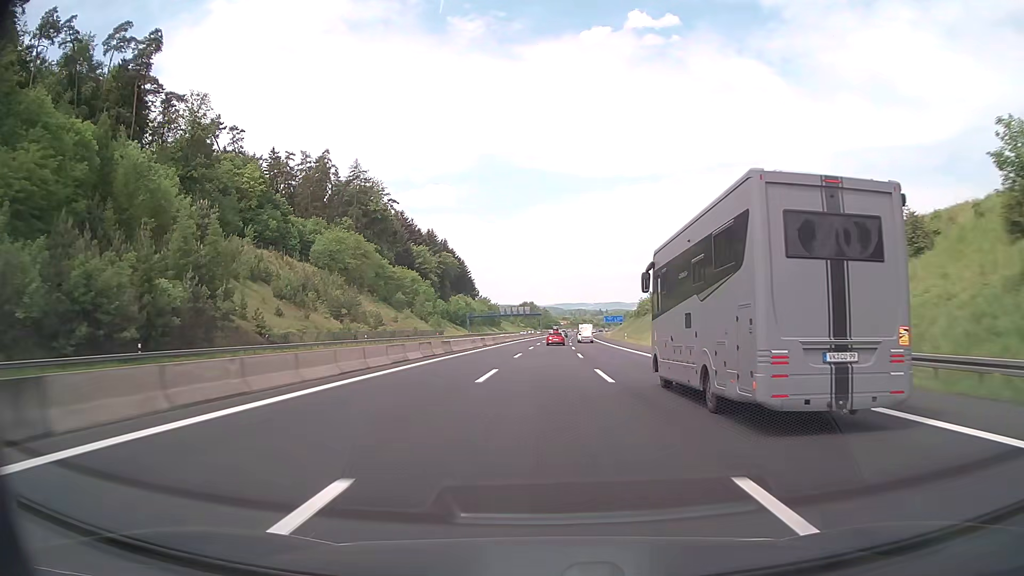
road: motorway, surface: asphalt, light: Day
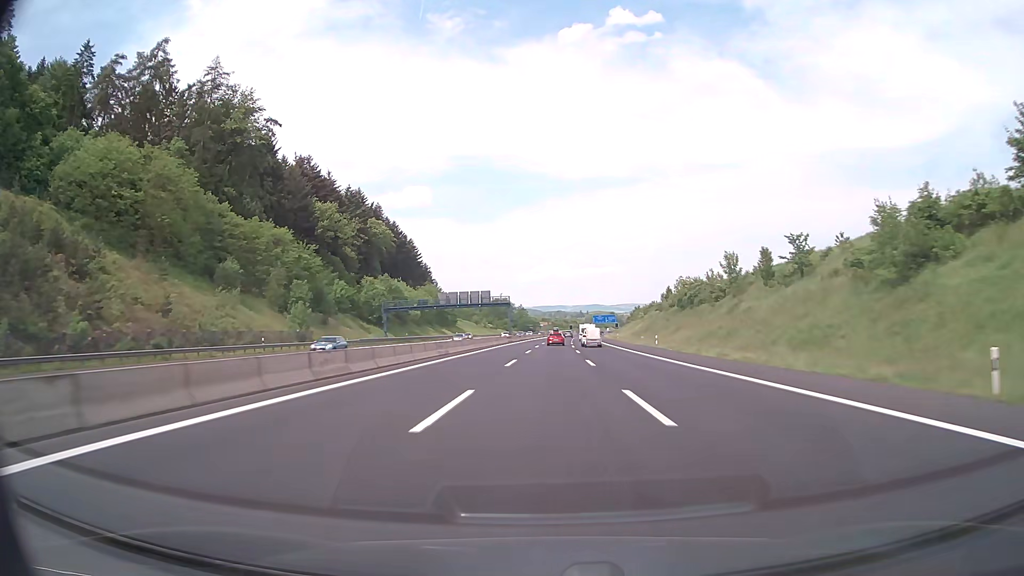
(+1.2, +79.6) m; +2°
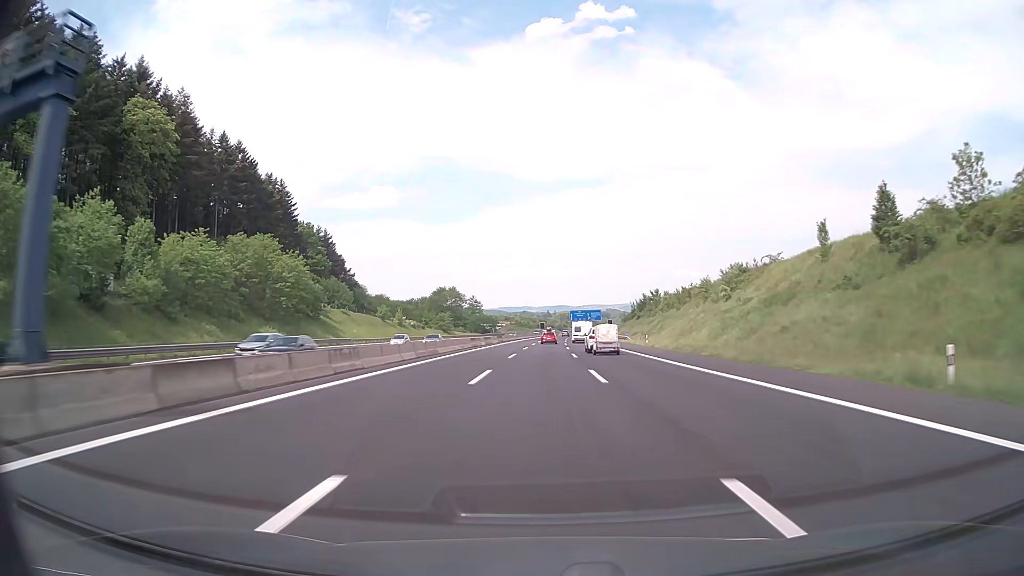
(+2.5, +98.6) m; +3°
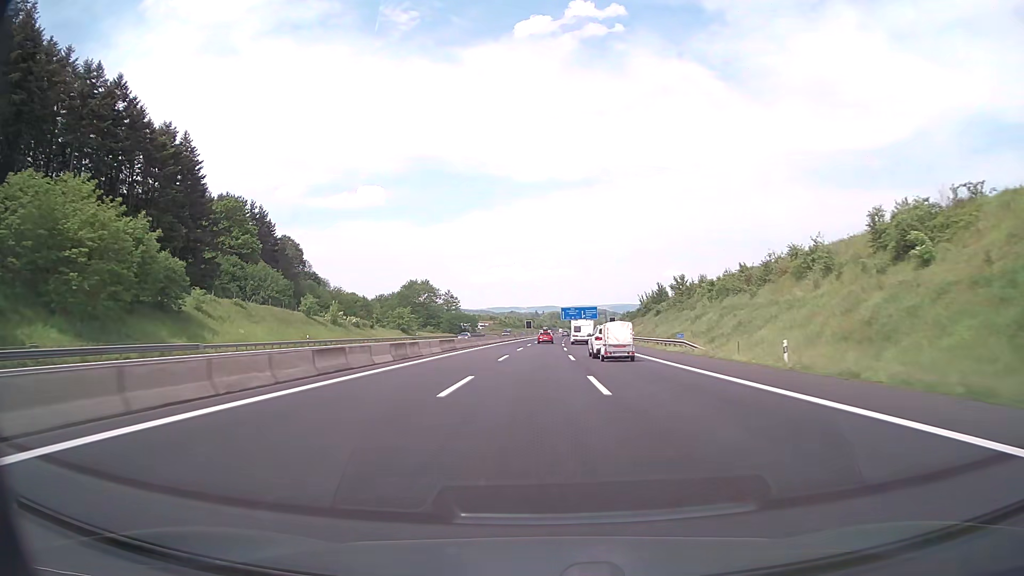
(+0.3, +39.2) m; +1°
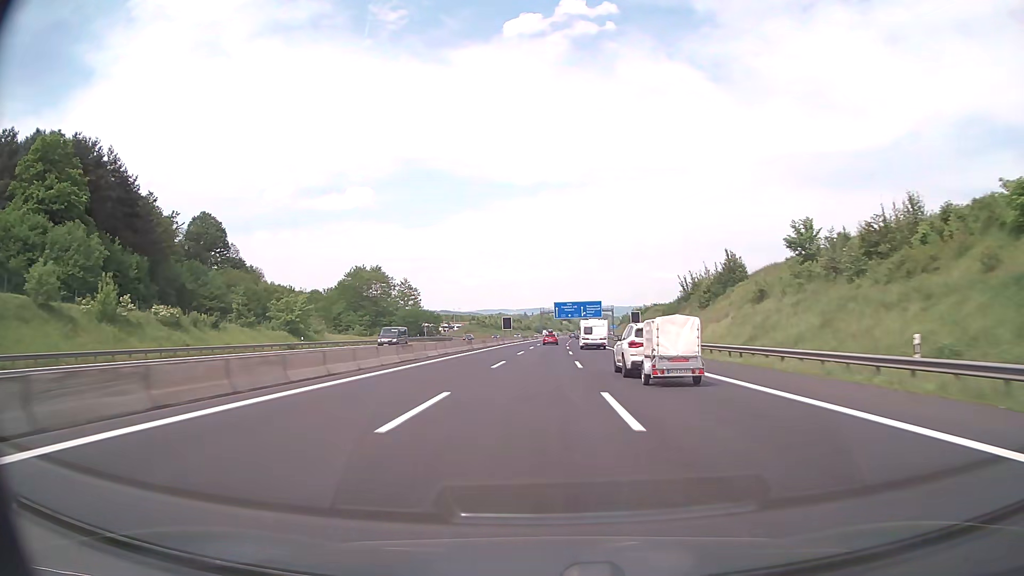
(+0.5, +58.5) m; +1°
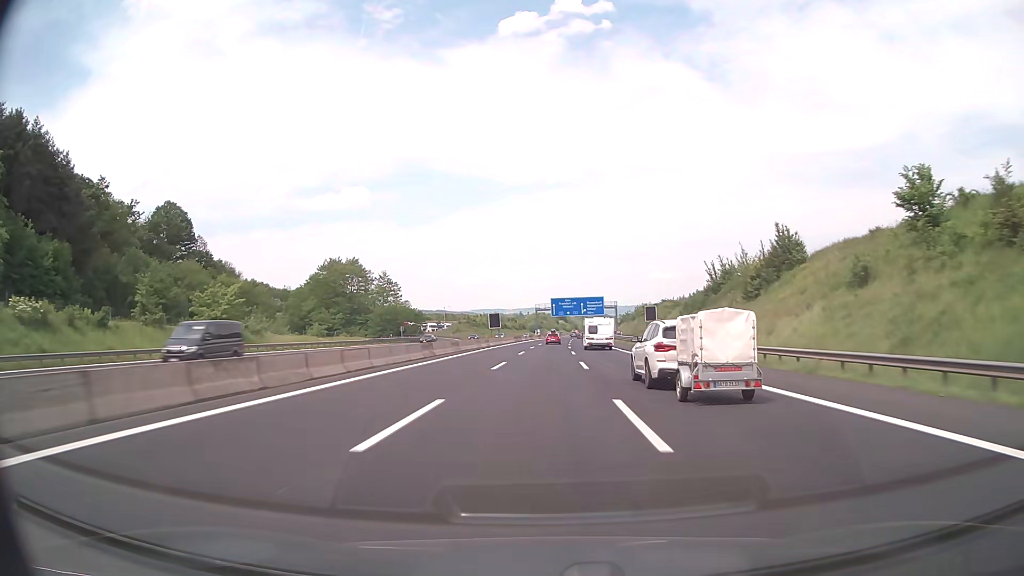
(0.0, +19.4) m; 0°
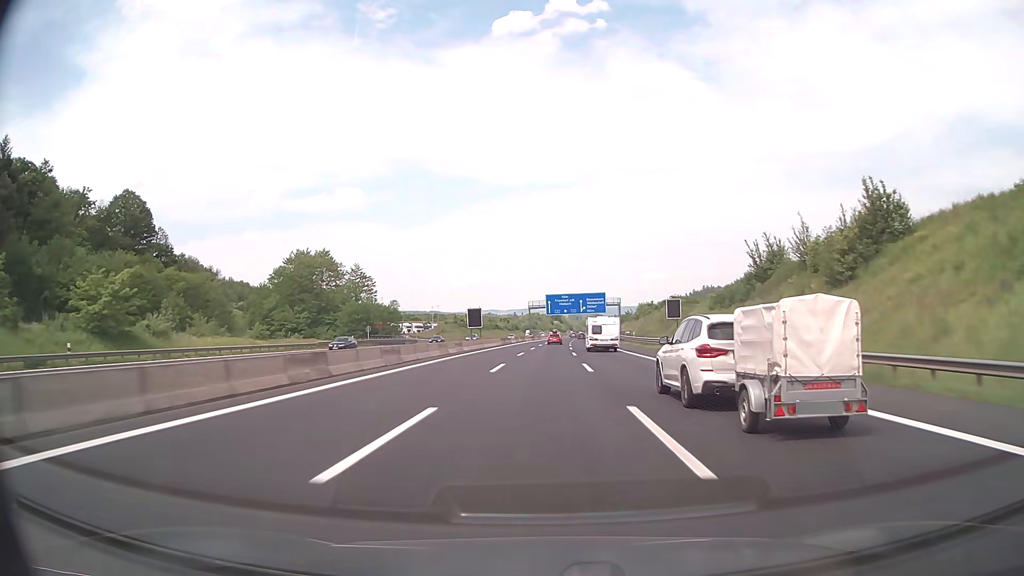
(+0.1, +19.4) m; 0°
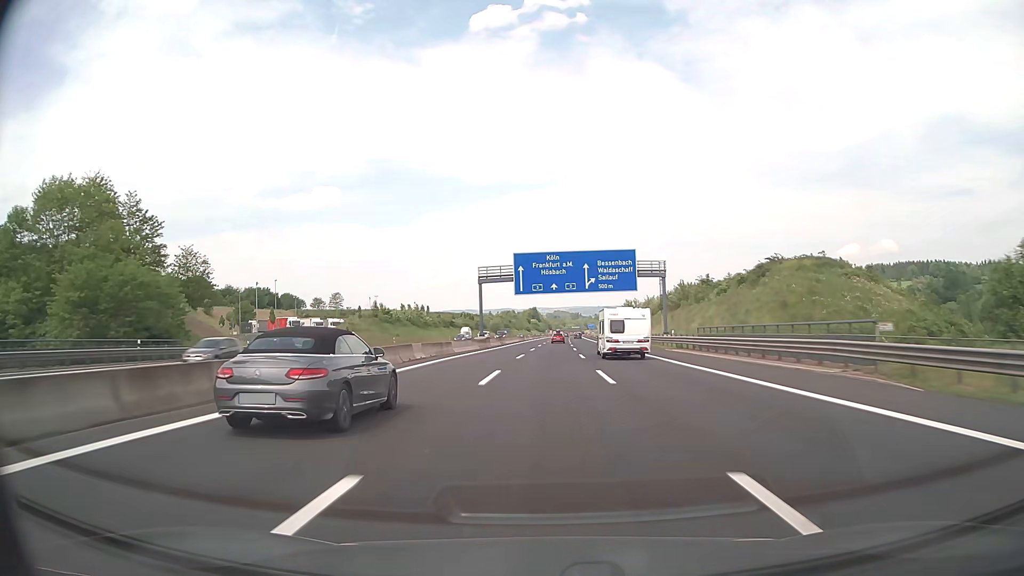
(+1.3, +77.1) m; +2°
(0, +10) (0, +20) (0, +30) (0, +40) (+1, +50) (+1, +60) (+1, +70) (+2, +80) (+2, +90) (+3, +100) m
